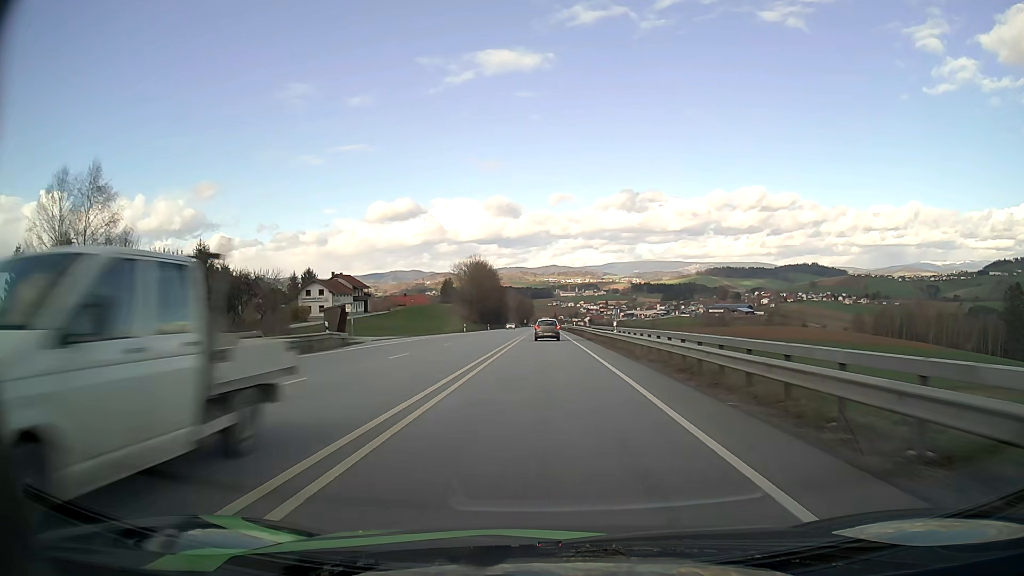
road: primary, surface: asphalt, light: Day
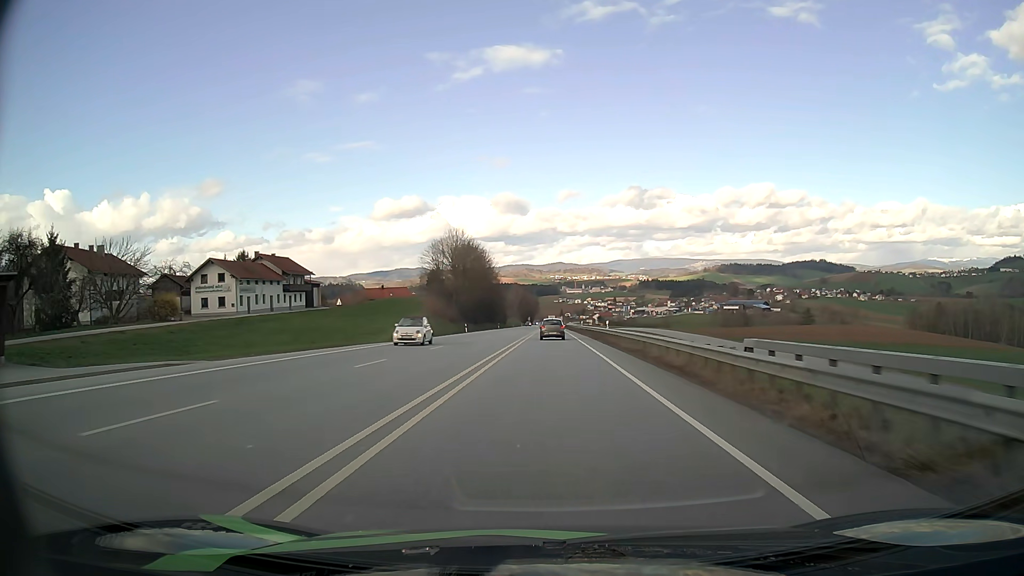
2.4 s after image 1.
(-0.2, +41.1) m; -1°
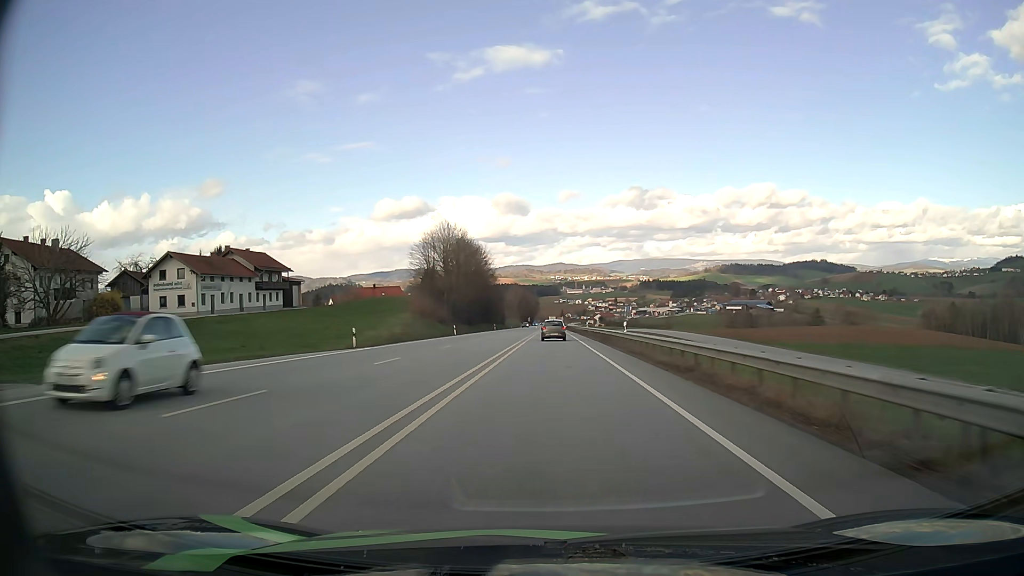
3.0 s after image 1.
(0.0, +10.2) m; 0°
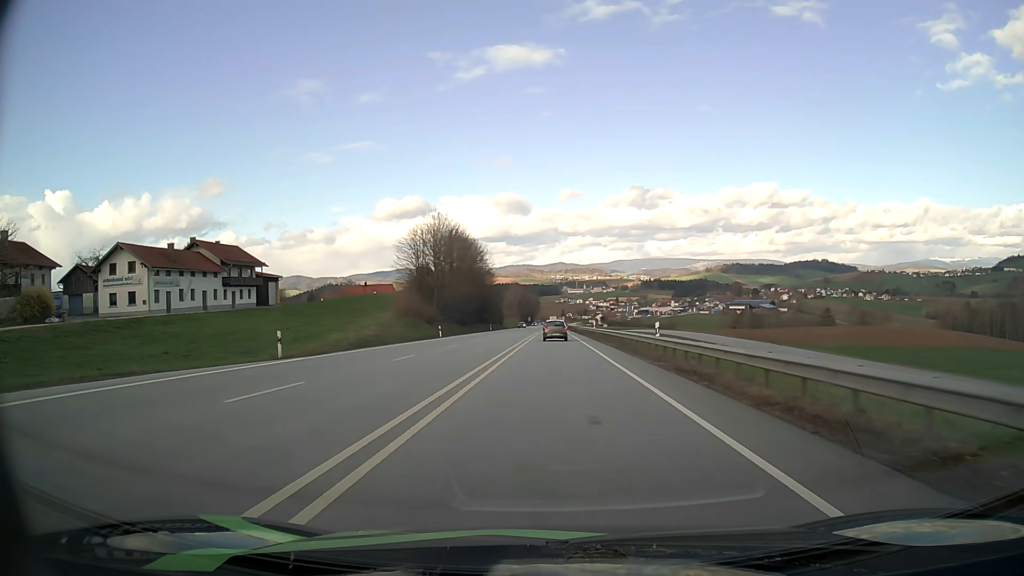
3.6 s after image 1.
(0.0, +10.1) m; 0°
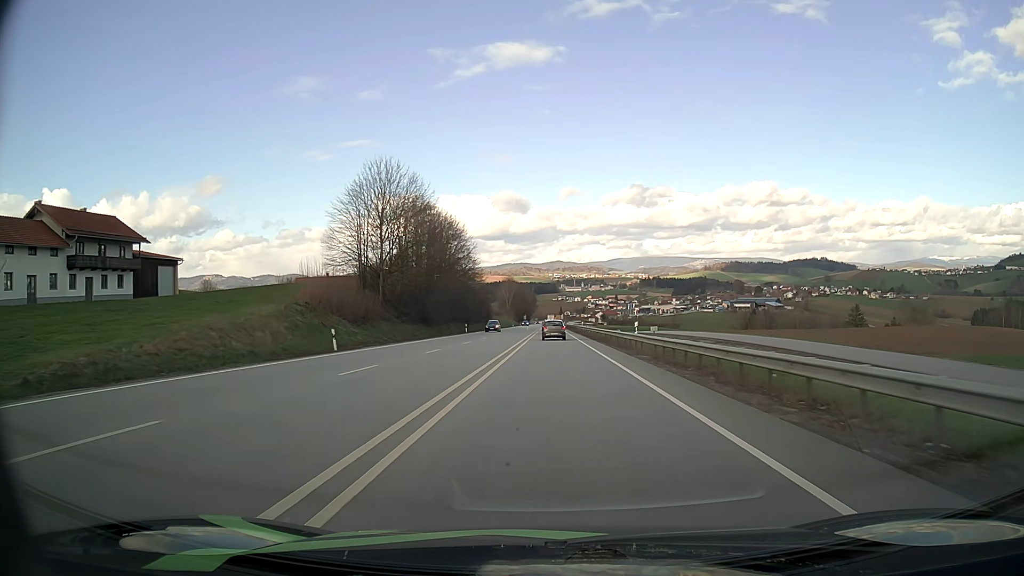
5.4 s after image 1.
(0.0, +30.2) m; 0°
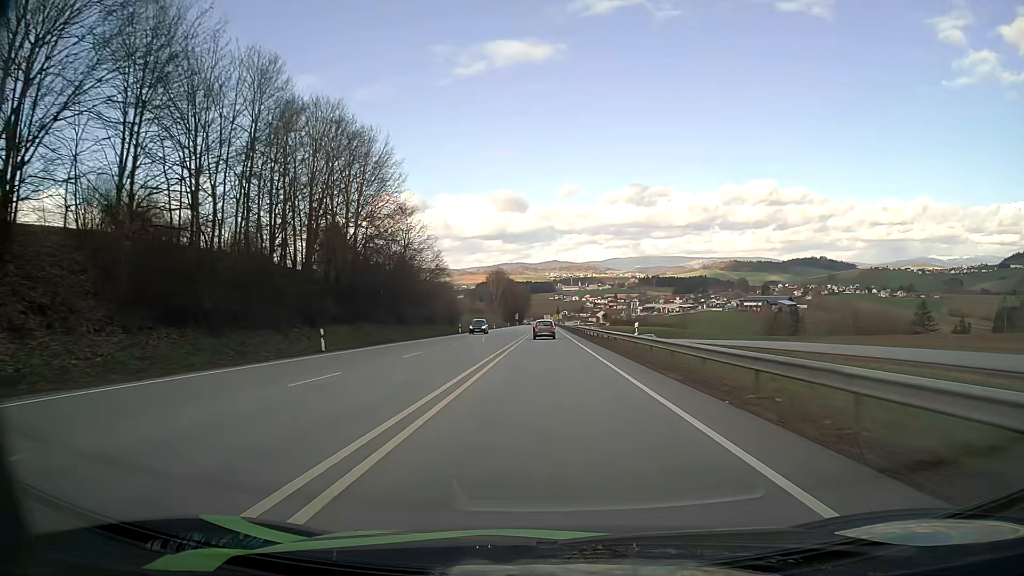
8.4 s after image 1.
(+0.3, +51.3) m; 0°
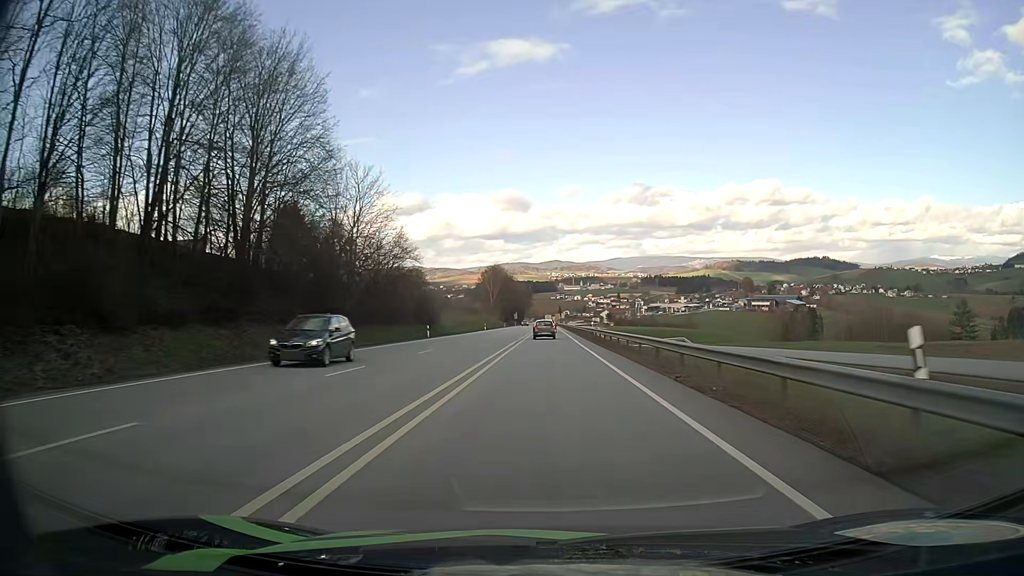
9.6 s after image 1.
(0.0, +21.7) m; 0°
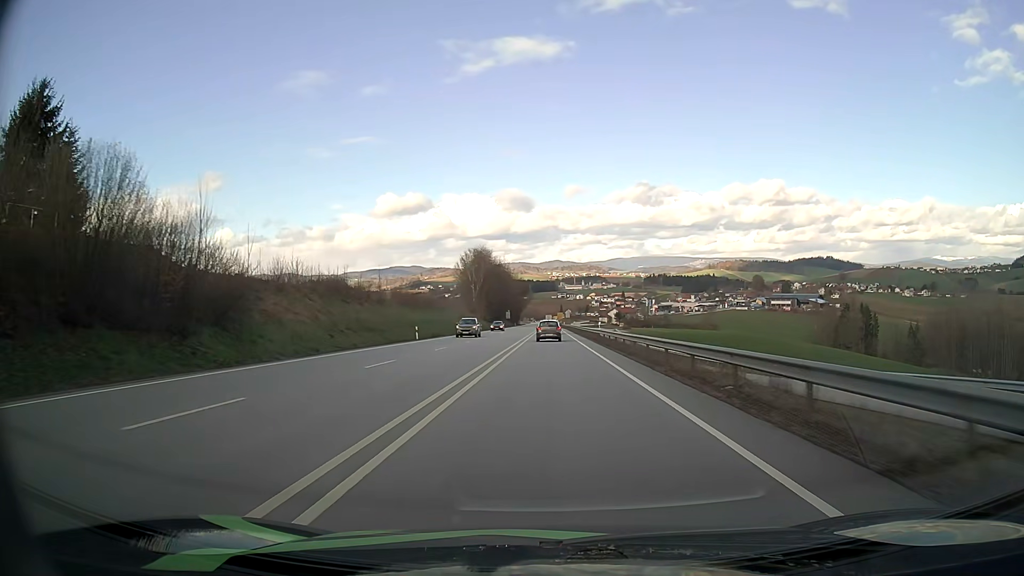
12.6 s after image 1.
(-0.3, +57.4) m; 0°
(0, +10) (0, +20) (0, +30) (0, +40) (0, +50) (0, +60) (0, +70) (0, +80) (0, +90) (0, +100) m
